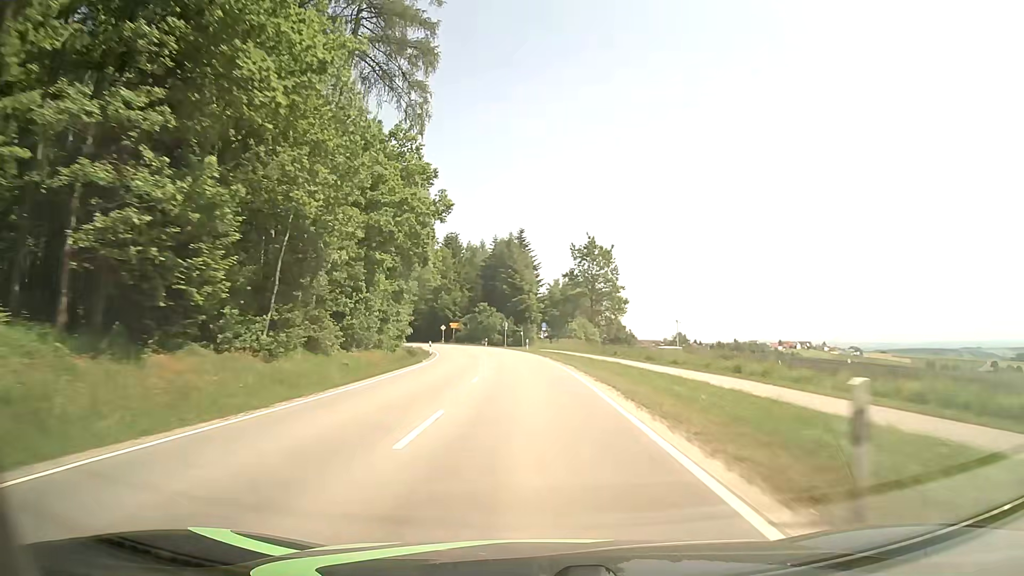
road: tertiary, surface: asphalt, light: Day
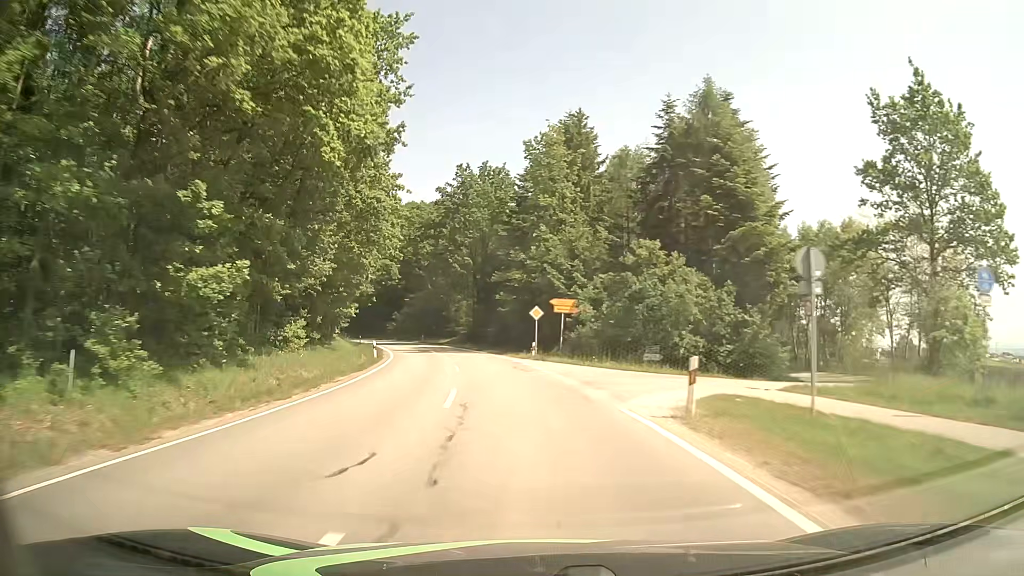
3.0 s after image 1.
(-5.1, +67.1) m; -12°
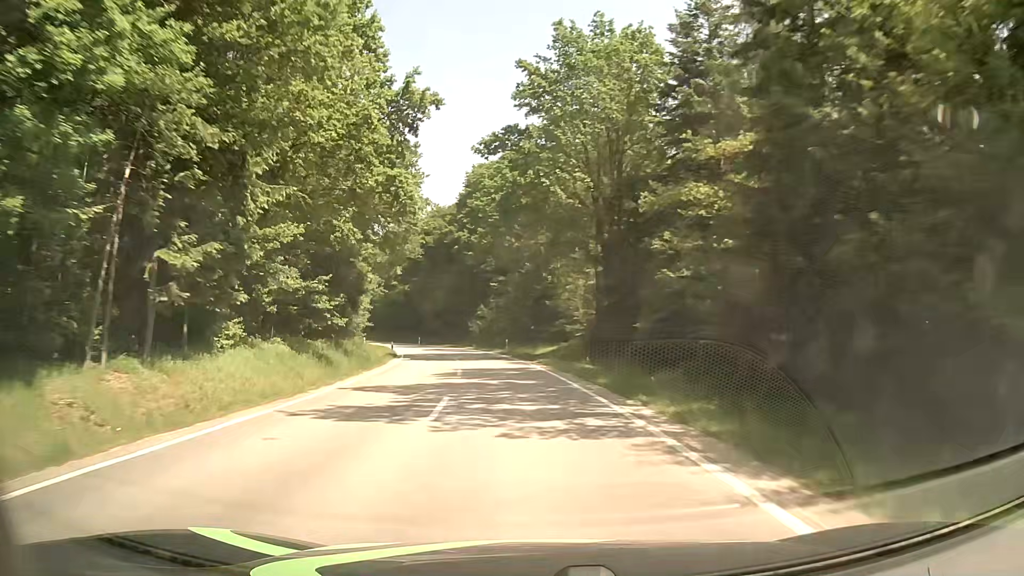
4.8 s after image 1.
(-3.5, +37.4) m; -10°
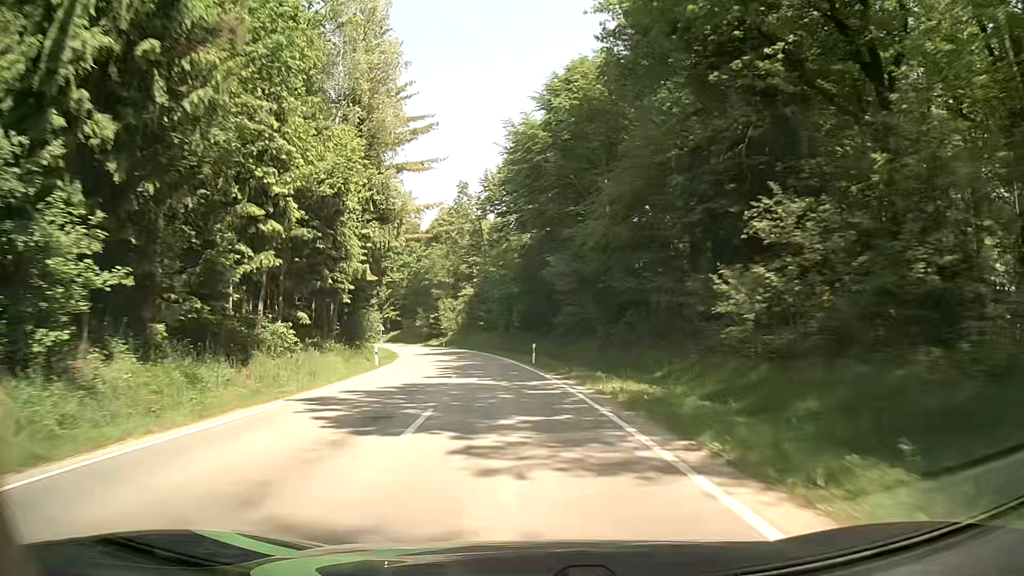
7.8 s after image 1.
(-8.0, +61.9) m; -14°
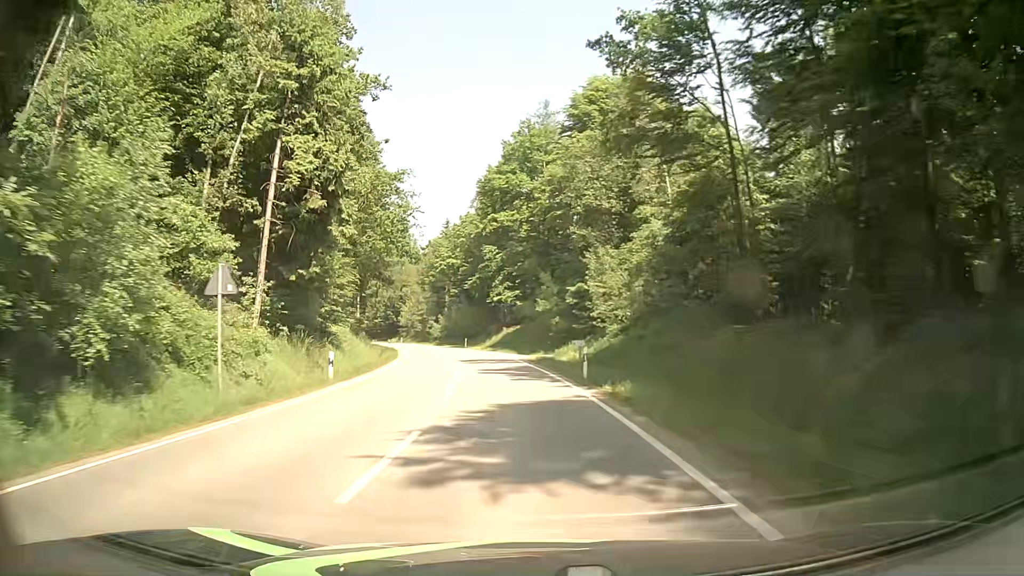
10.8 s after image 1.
(-8.0, +63.1) m; -14°
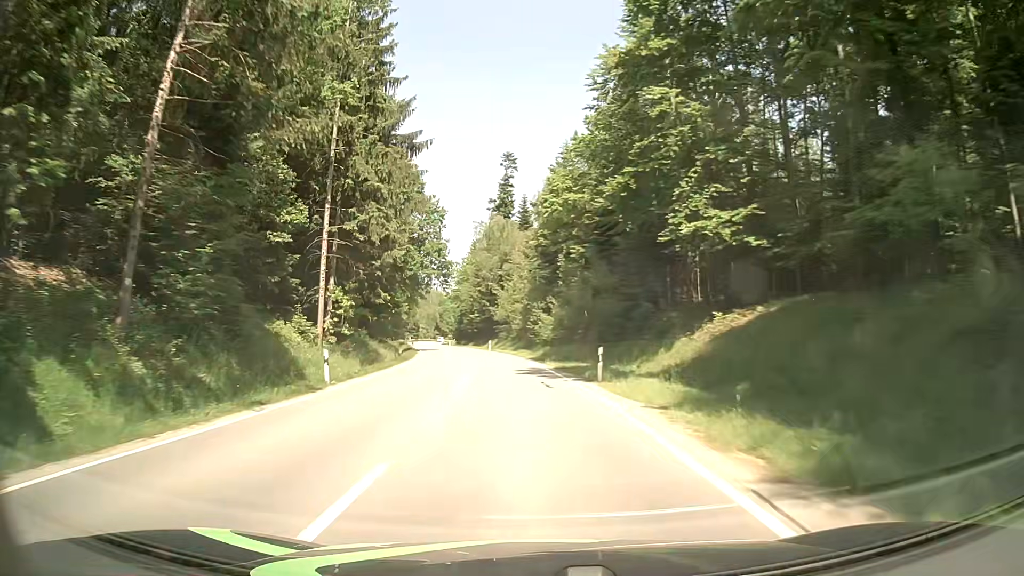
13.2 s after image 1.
(-5.1, +50.7) m; -11°
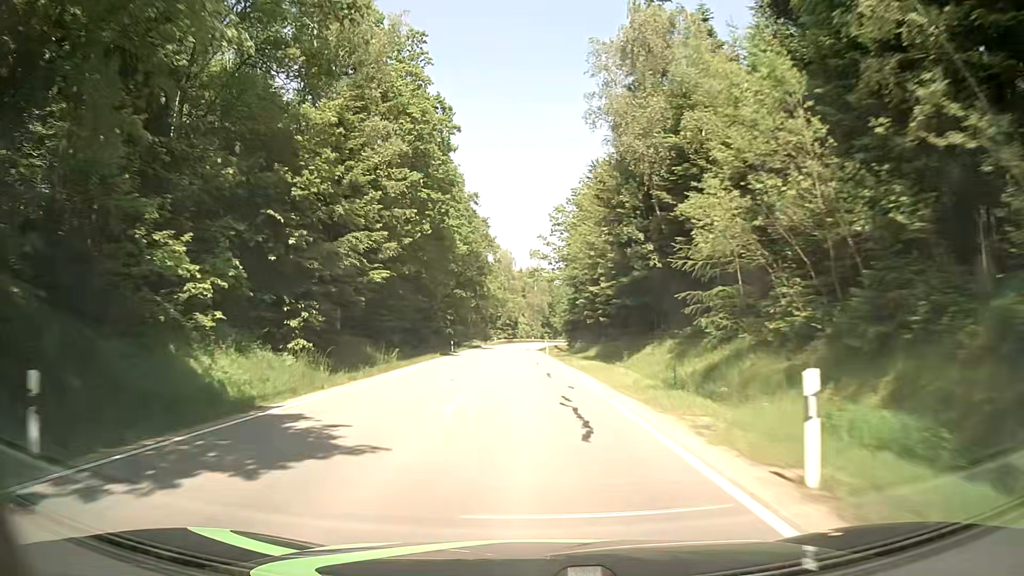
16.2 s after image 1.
(-6.6, +63.5) m; -11°
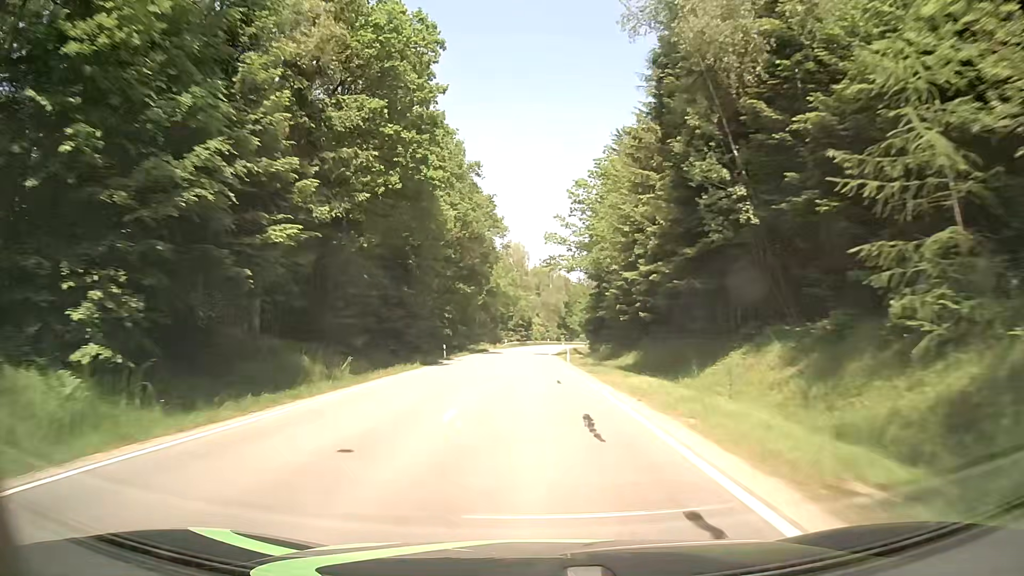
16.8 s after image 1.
(-0.1, +13.0) m; -1°
(0, +10) (0, +20) (0, +30) (-1, +40) (-1, +50) (-1, +60) (-1, +70) (0, +80) (0, +90) (+1, +100) m
